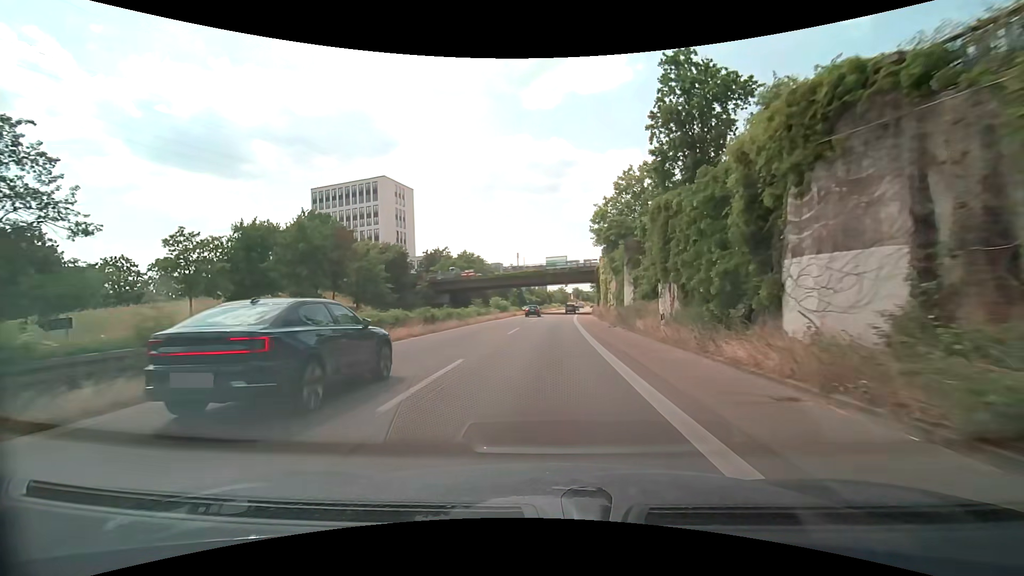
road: trunk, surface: asphalt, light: Day
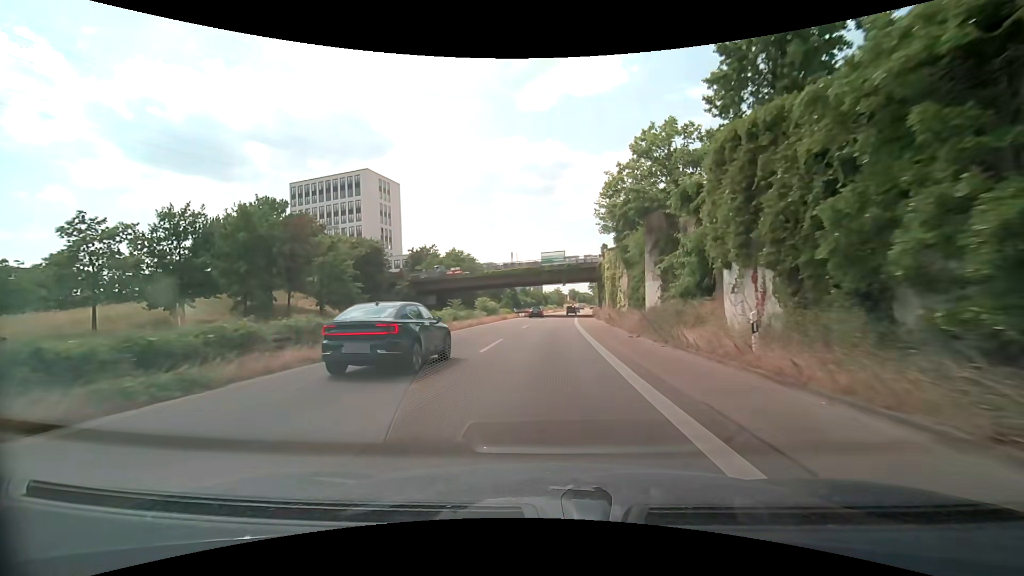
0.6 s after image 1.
(+0.1, +9.2) m; +1°
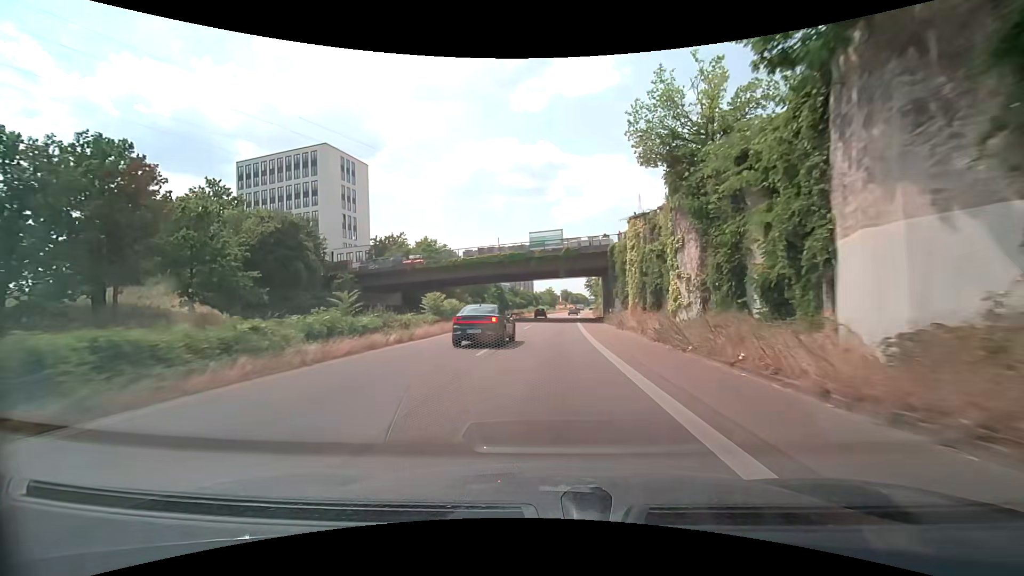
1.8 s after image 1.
(+0.1, +19.2) m; +1°
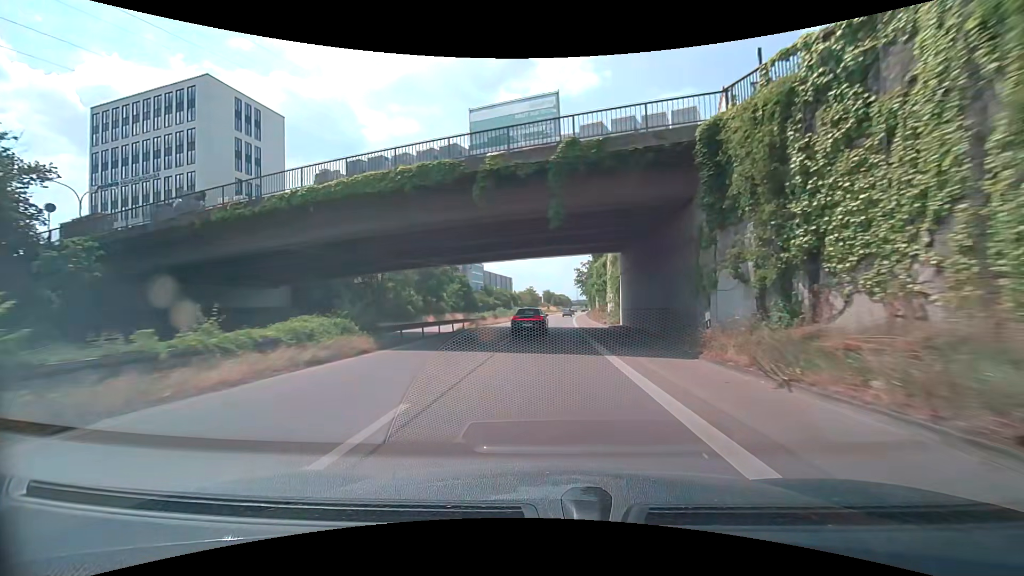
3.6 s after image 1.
(+0.6, +31.3) m; +2°
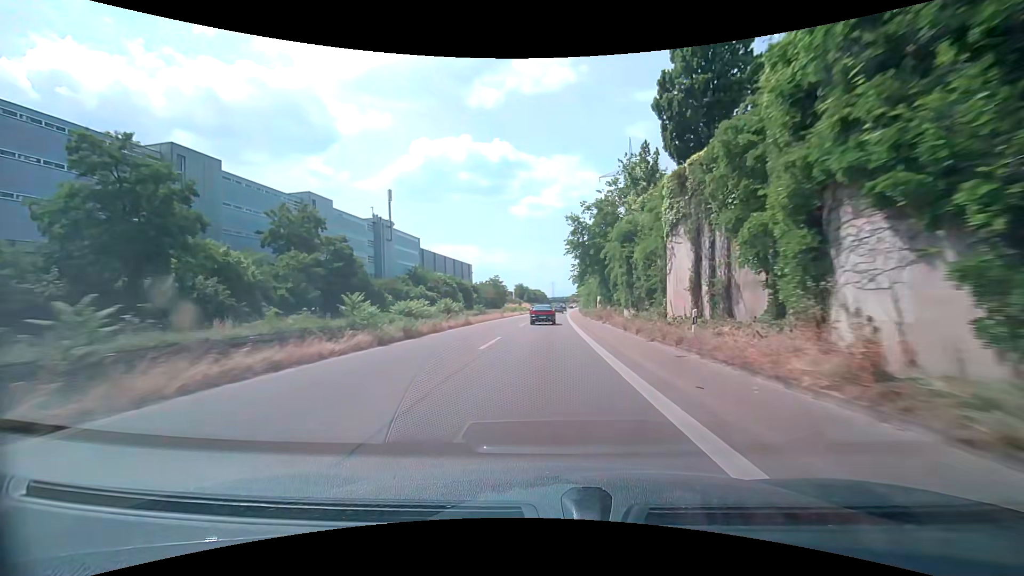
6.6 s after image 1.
(+1.9, +57.4) m; +3°
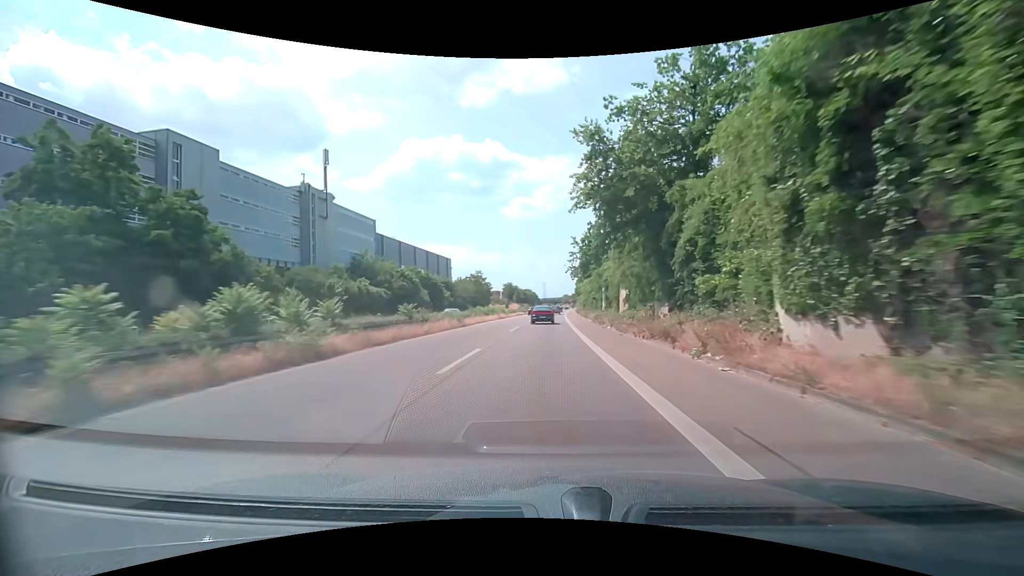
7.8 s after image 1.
(+0.2, +24.0) m; +1°
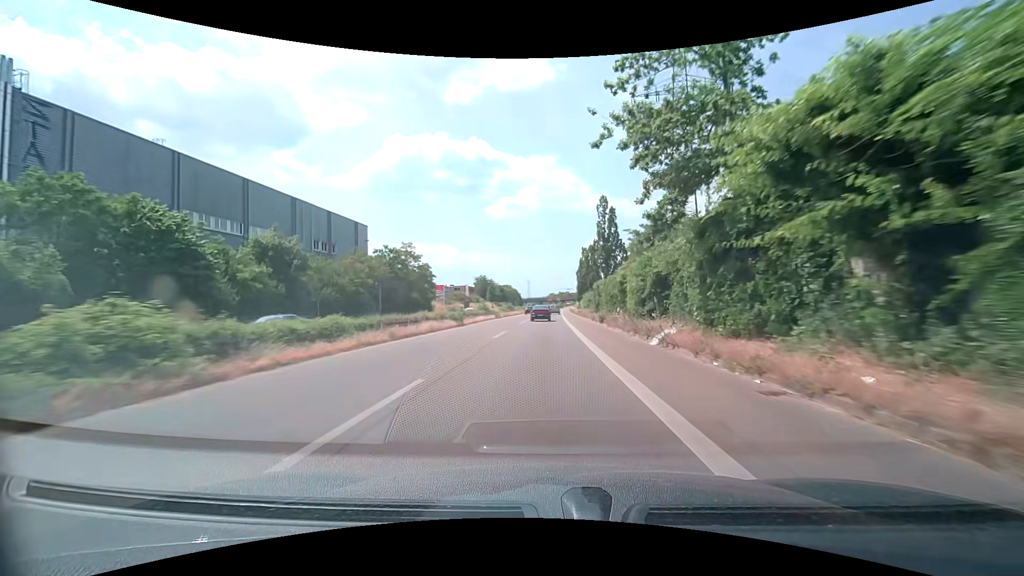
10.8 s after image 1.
(+0.7, +61.0) m; +2°
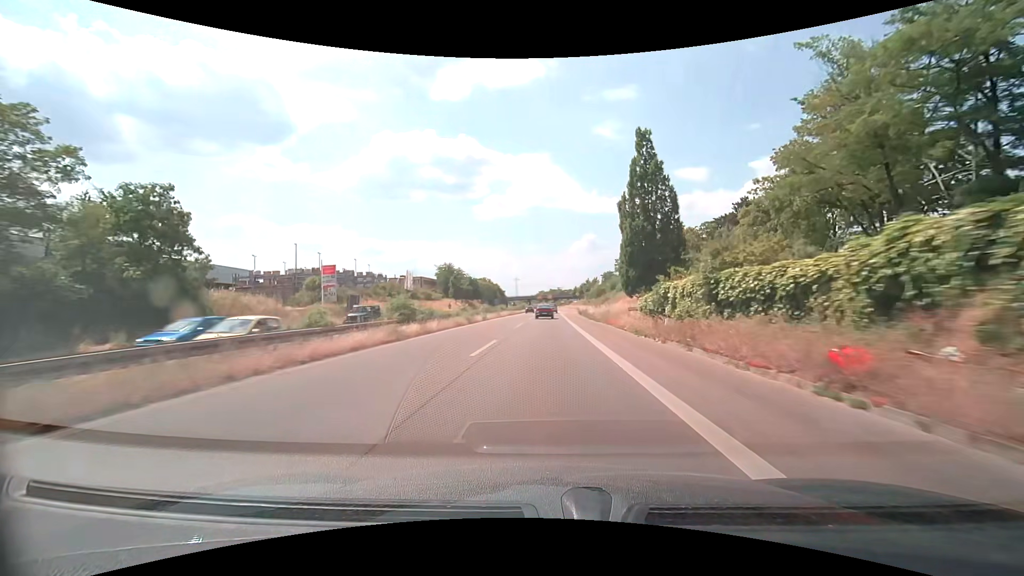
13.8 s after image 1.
(+0.3, +61.9) m; +1°
(0, +10) (0, +20) (0, +30) (0, +40) (0, +50) (0, +60) (+1, +70) (+1, +80) (+1, +90) (+1, +100) m
